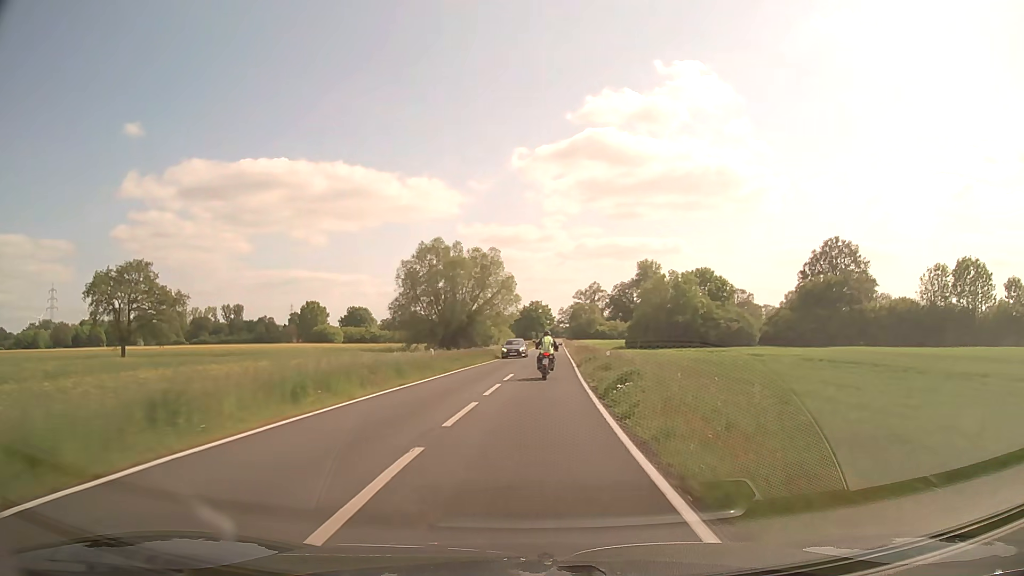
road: secondary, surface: asphalt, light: Day
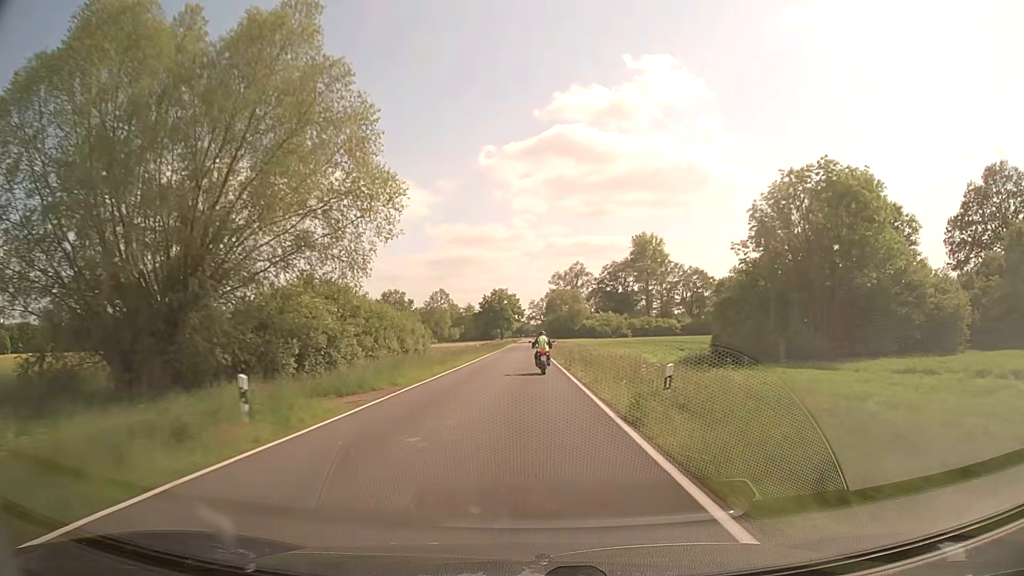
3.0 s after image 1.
(+2.9, +67.3) m; +3°
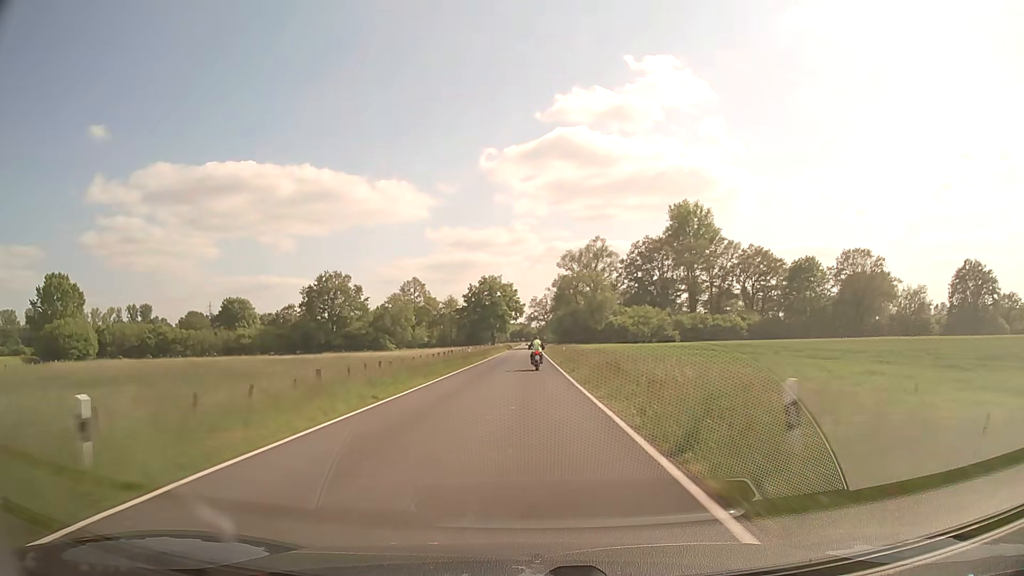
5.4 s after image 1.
(+0.1, +57.0) m; 0°
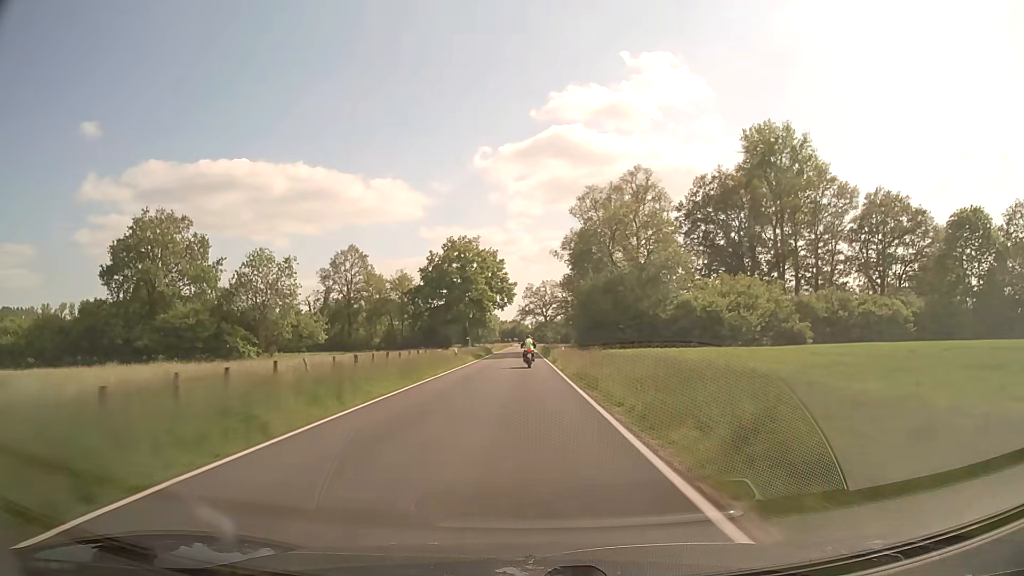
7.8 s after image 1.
(0.0, +61.1) m; 0°
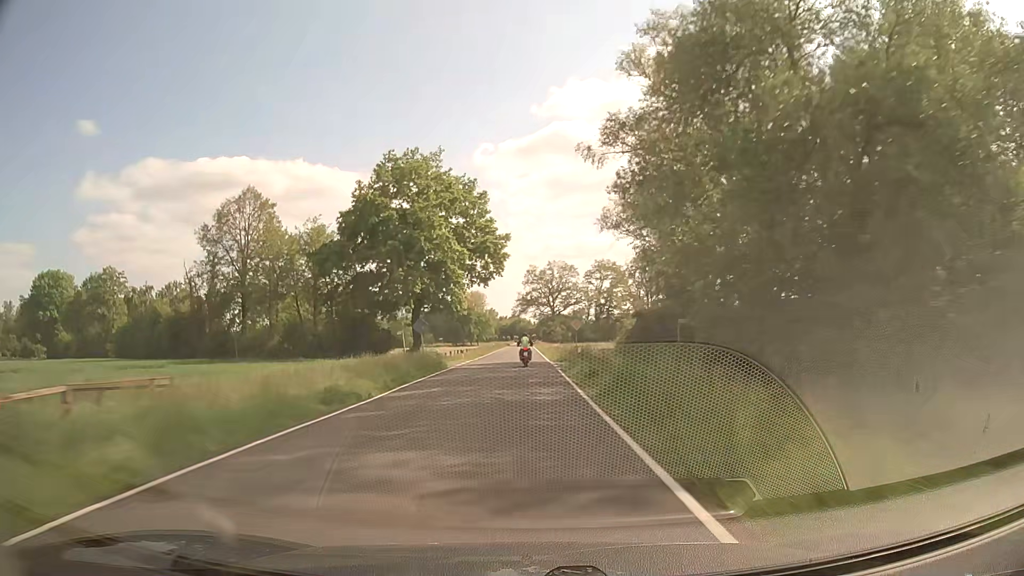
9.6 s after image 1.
(0.0, +47.3) m; 0°
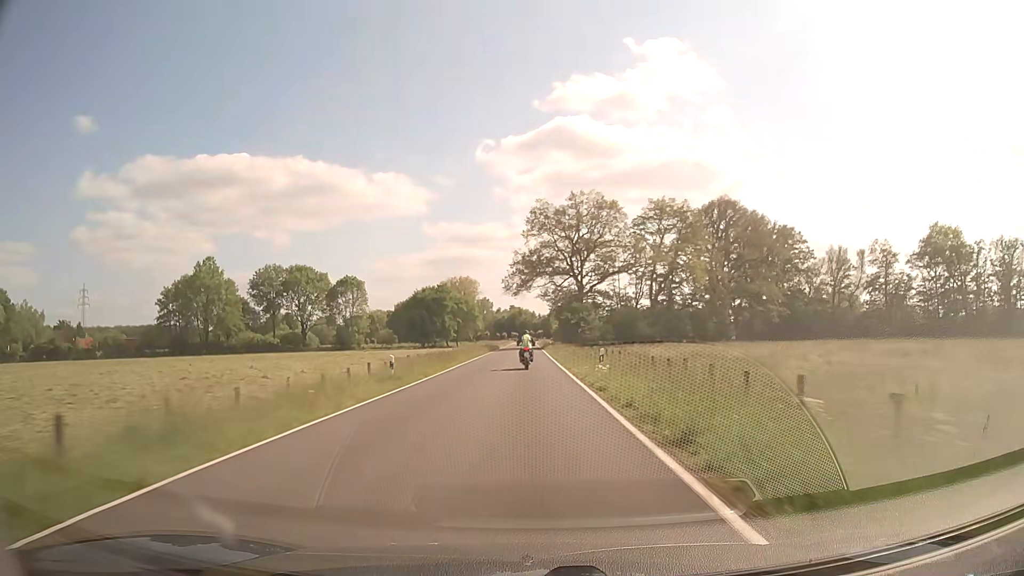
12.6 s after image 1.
(-0.5, +77.0) m; 0°
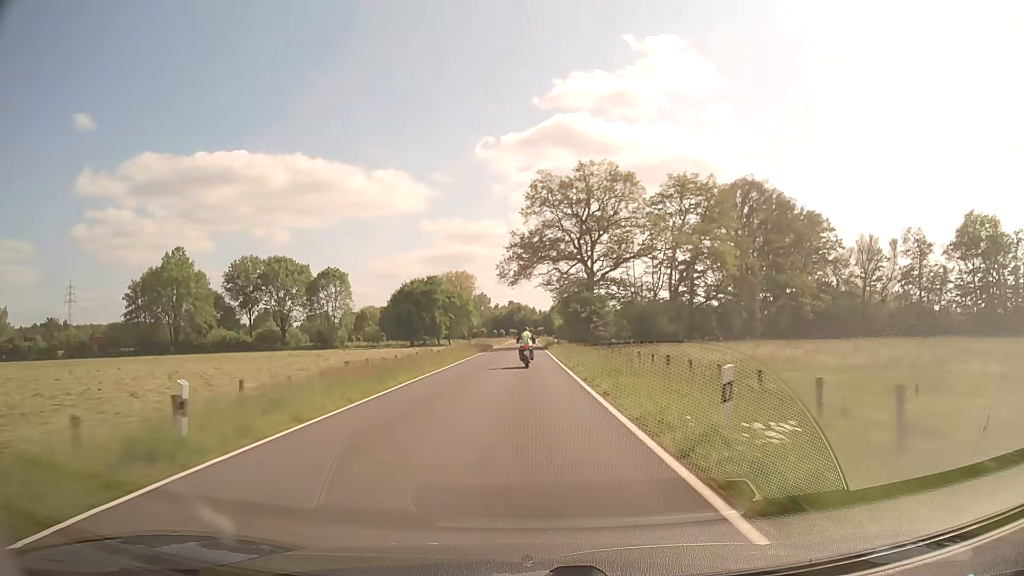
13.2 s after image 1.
(0.0, +14.7) m; 0°
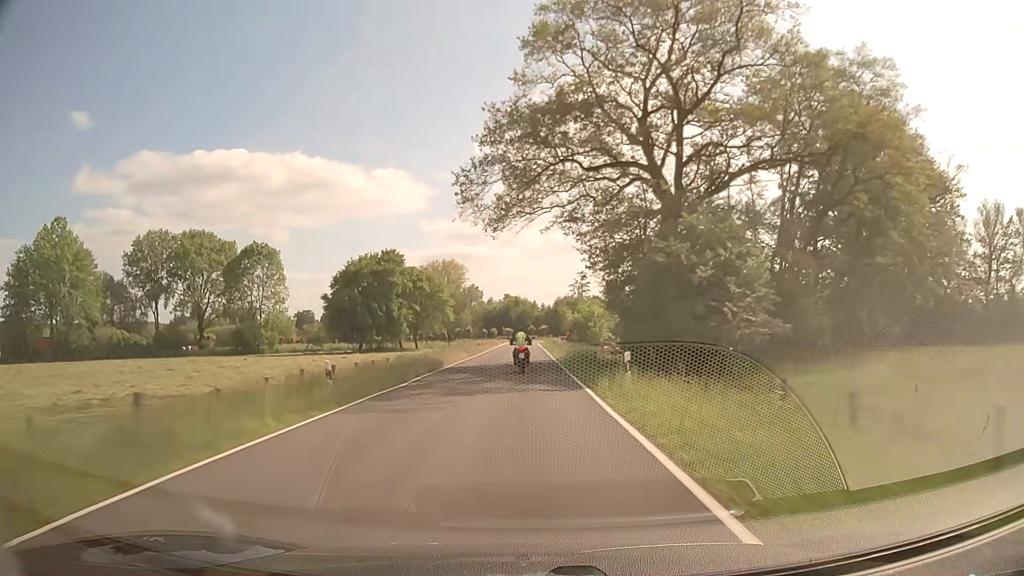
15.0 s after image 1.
(0.0, +42.0) m; 0°
(0, +10) (0, +20) (0, +30) (0, +40) (0, +50) (0, +60) (0, +70) (-1, +80) (-1, +90) (-1, +100) m
